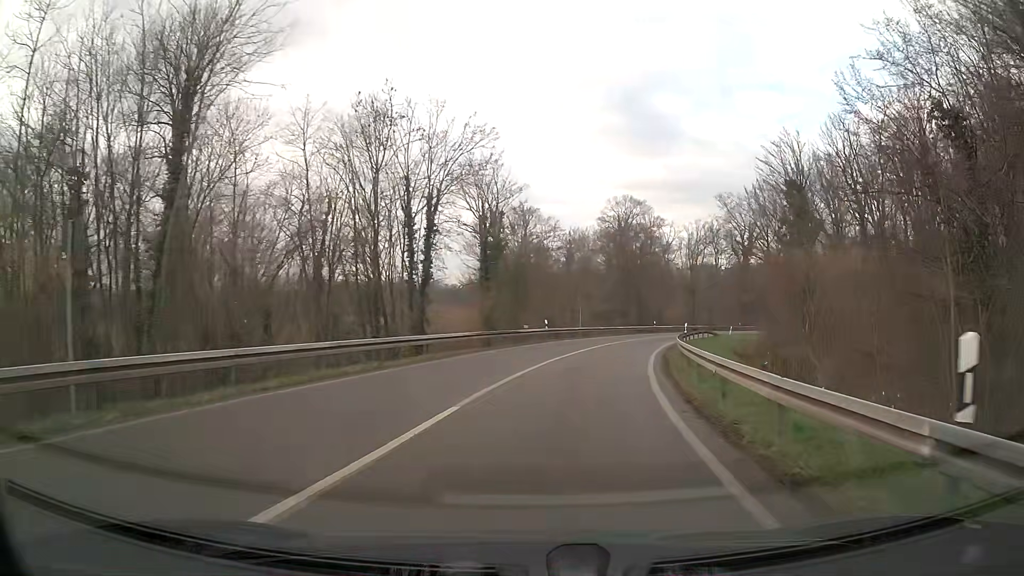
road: trunk_link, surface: asphalt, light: Day
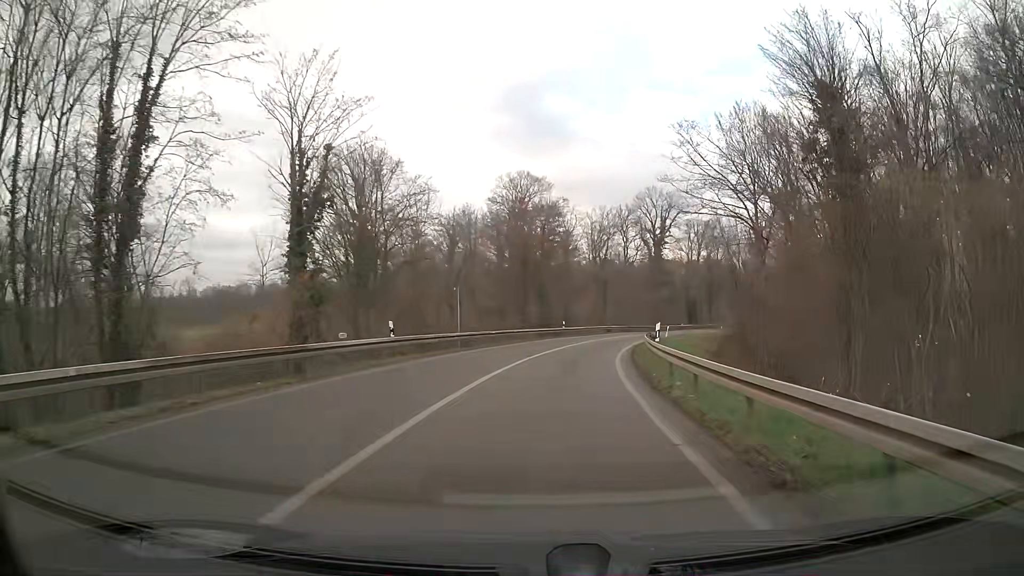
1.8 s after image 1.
(+1.8, +19.7) m; +9°
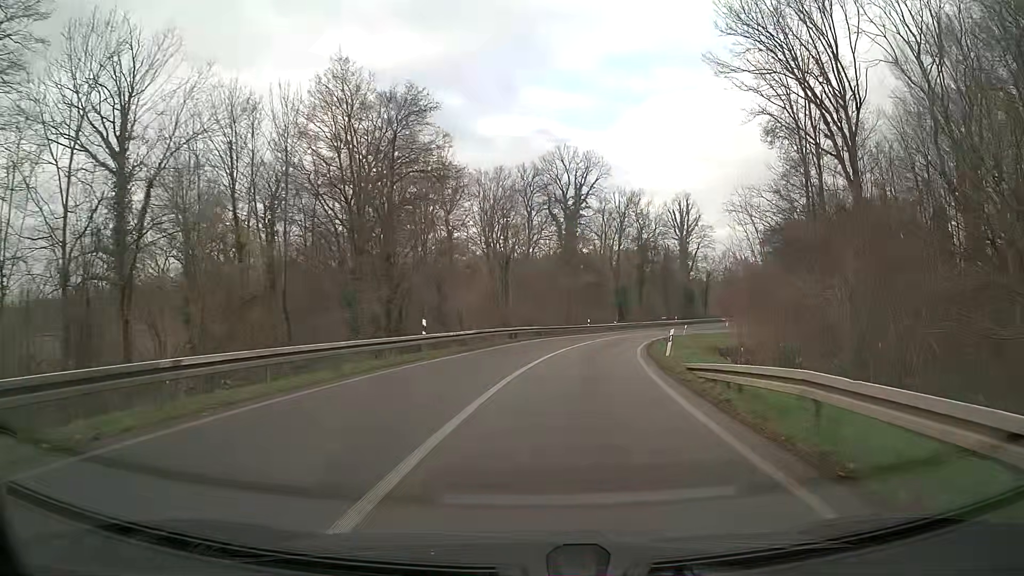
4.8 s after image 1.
(+2.6, +33.4) m; +9°
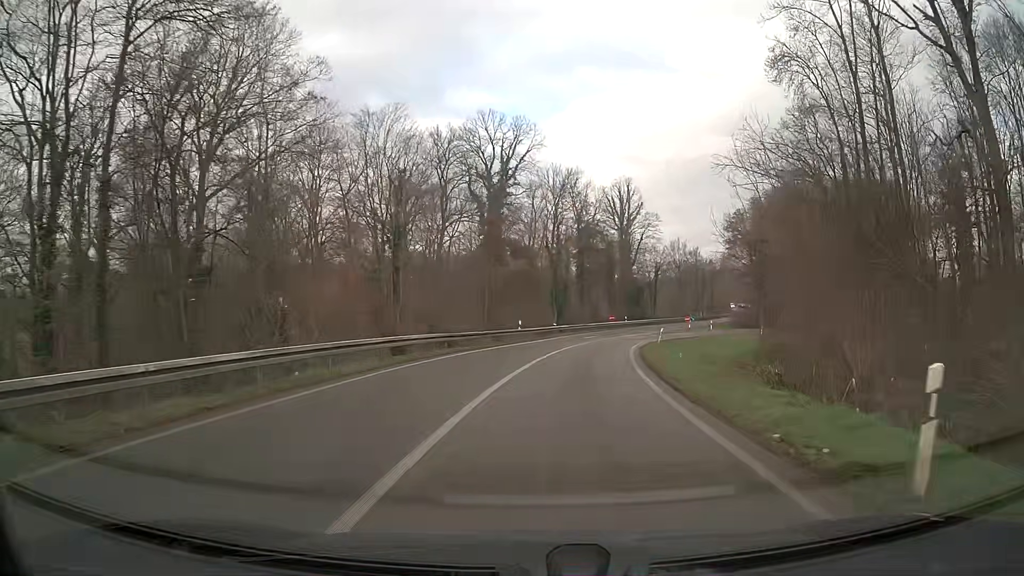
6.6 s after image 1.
(+1.2, +19.6) m; +6°
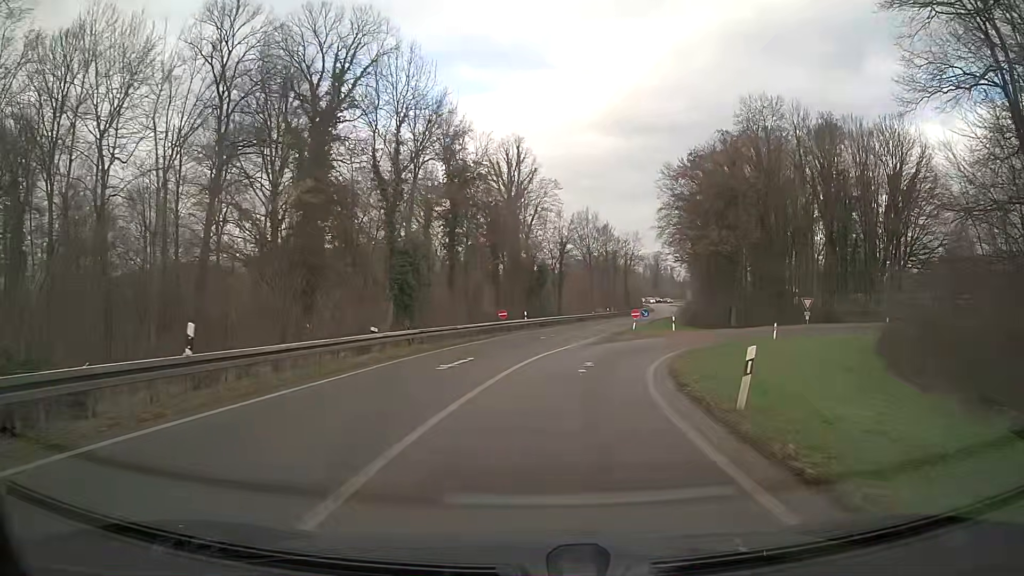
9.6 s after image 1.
(+3.0, +33.2) m; +10°
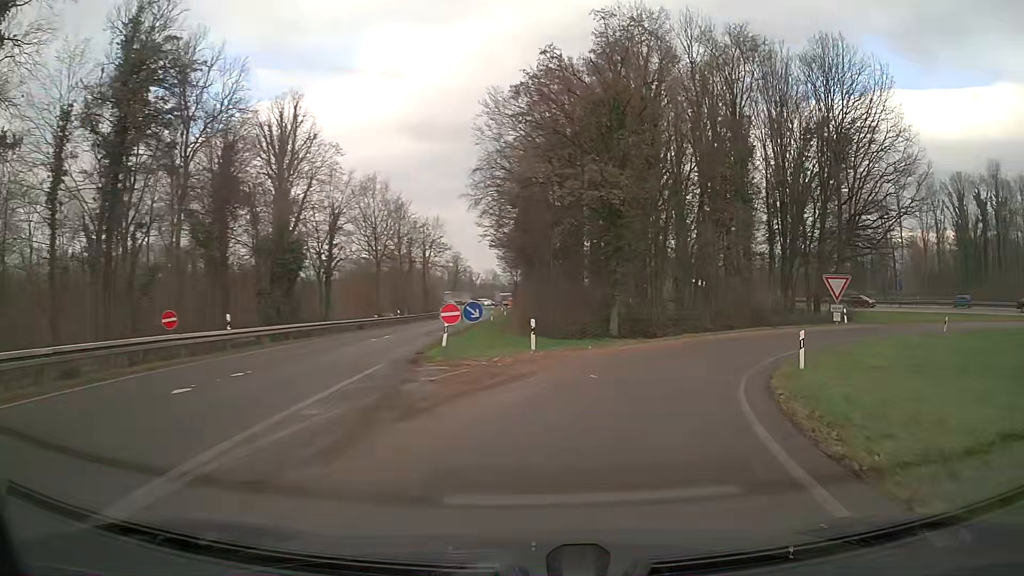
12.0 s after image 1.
(+3.0, +25.5) m; +17°
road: trunk
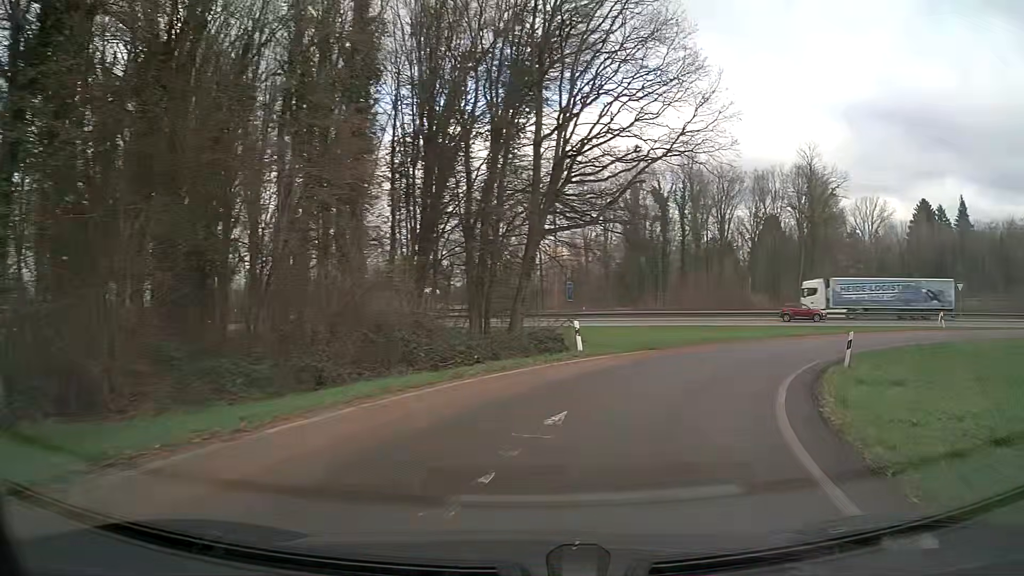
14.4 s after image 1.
(+6.4, +23.1) m; +34°
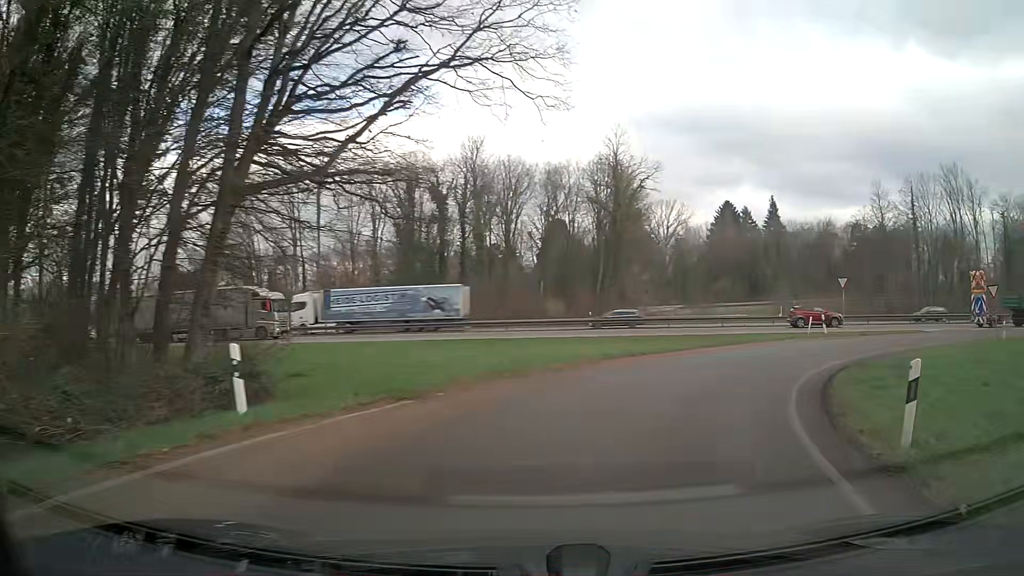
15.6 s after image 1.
(+1.9, +11.4) m; +19°
(+1, +10) (+5, +19) (+12, +26) (+21, +32) (+30, +34) (+40, +34) (+50, +34) (+60, +35) (+70, +35) (+80, +34) m
